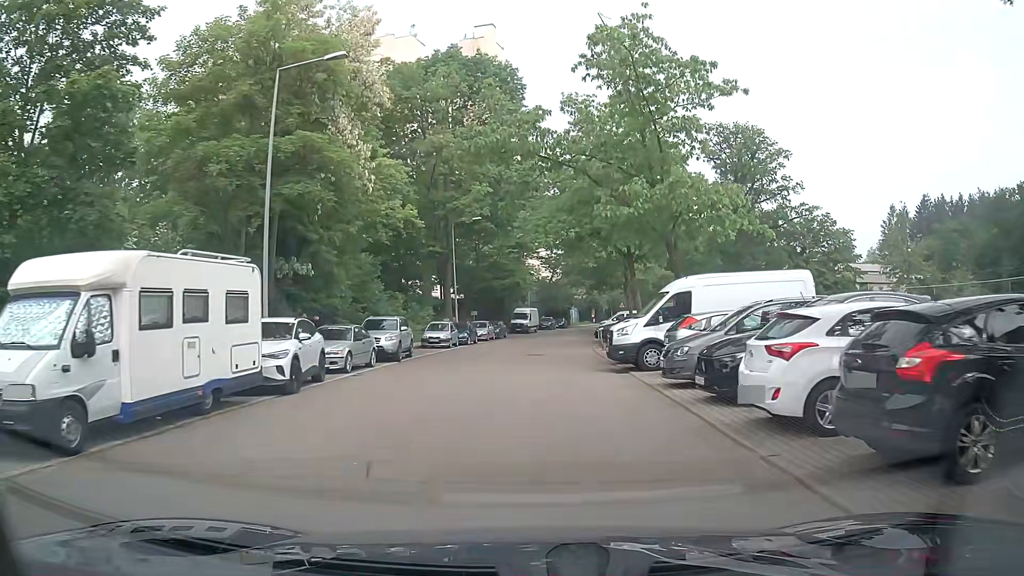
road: residential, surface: asphalt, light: Day
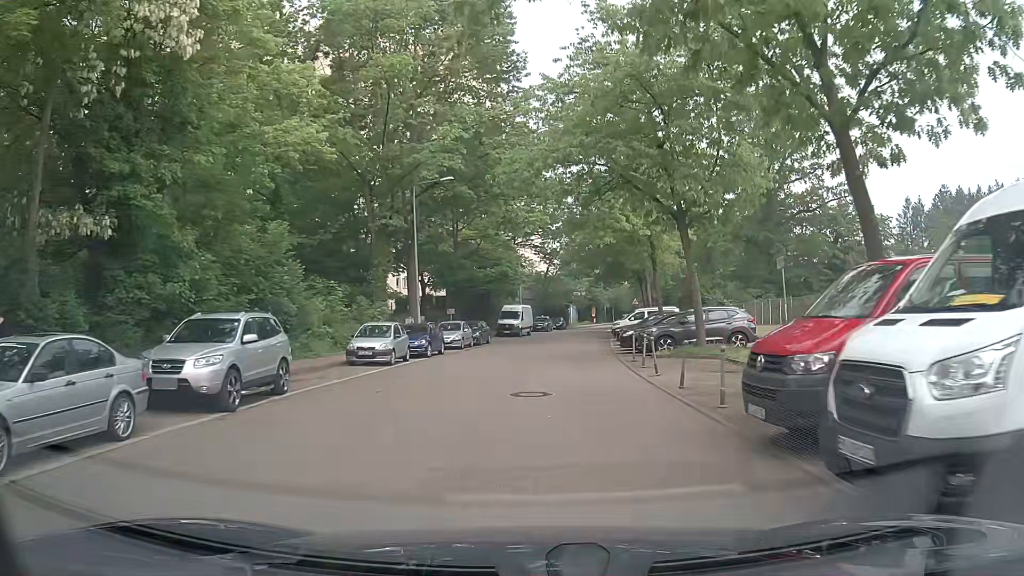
(+0.1, +14.4) m; +1°
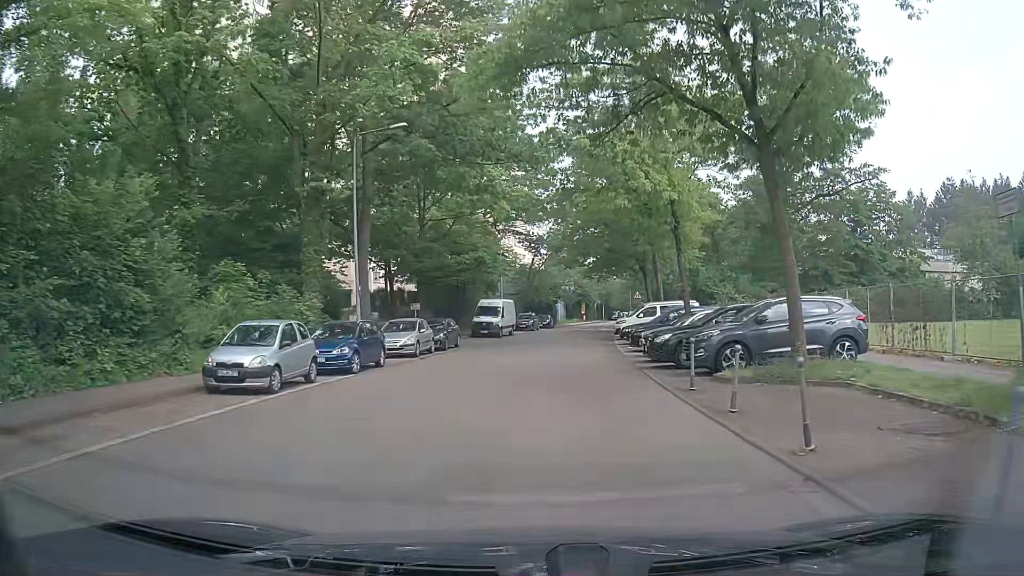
(0.0, +9.9) m; 0°
(0, +10) (+1, +20) (+1, +30) (+2, +40) (+4, +50) (+5, +60) (+7, +69) (+9, +79) (+10, +89) (+12, +99) m
